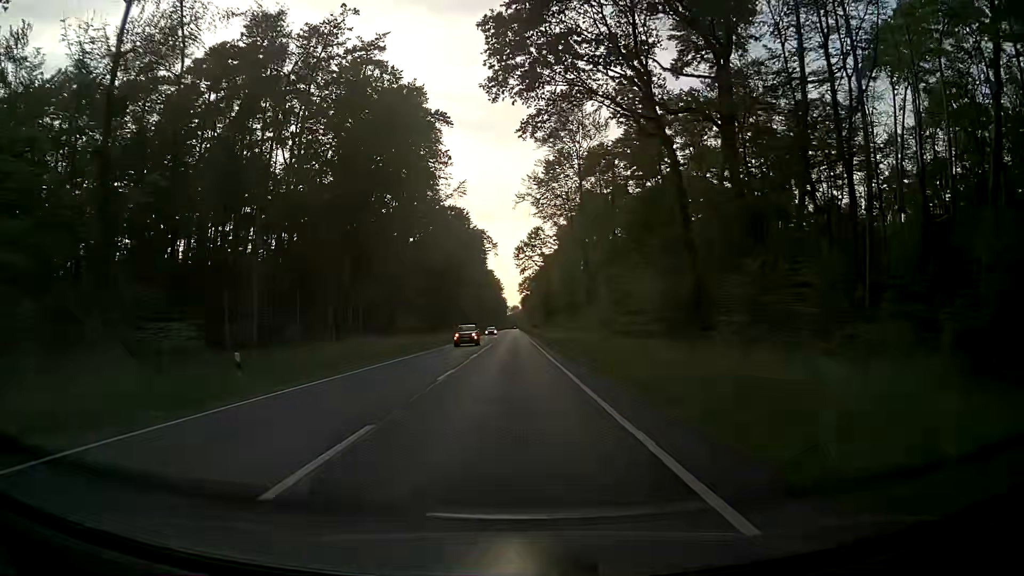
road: primary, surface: asphalt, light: Day
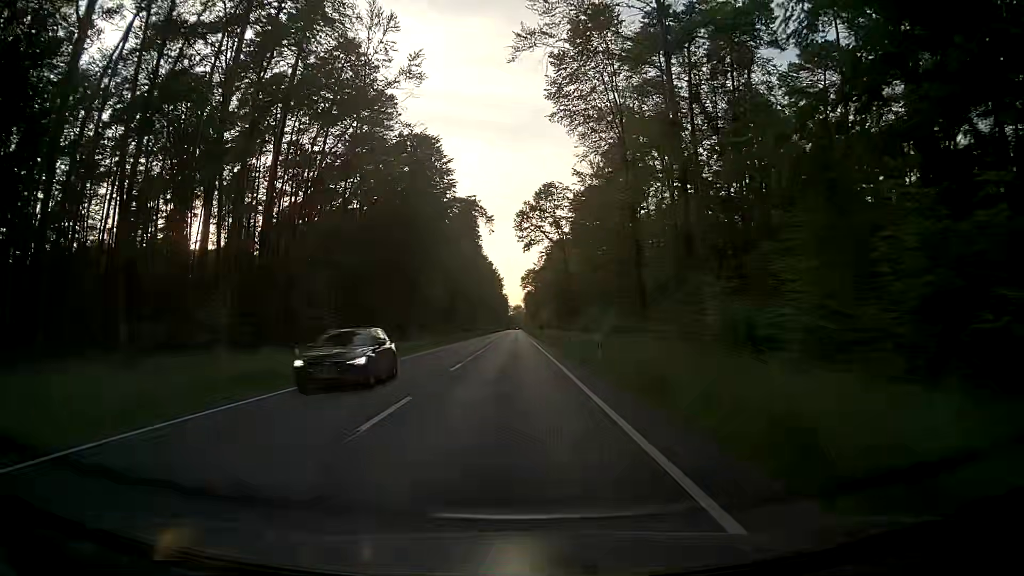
(-0.1, +45.3) m; 0°
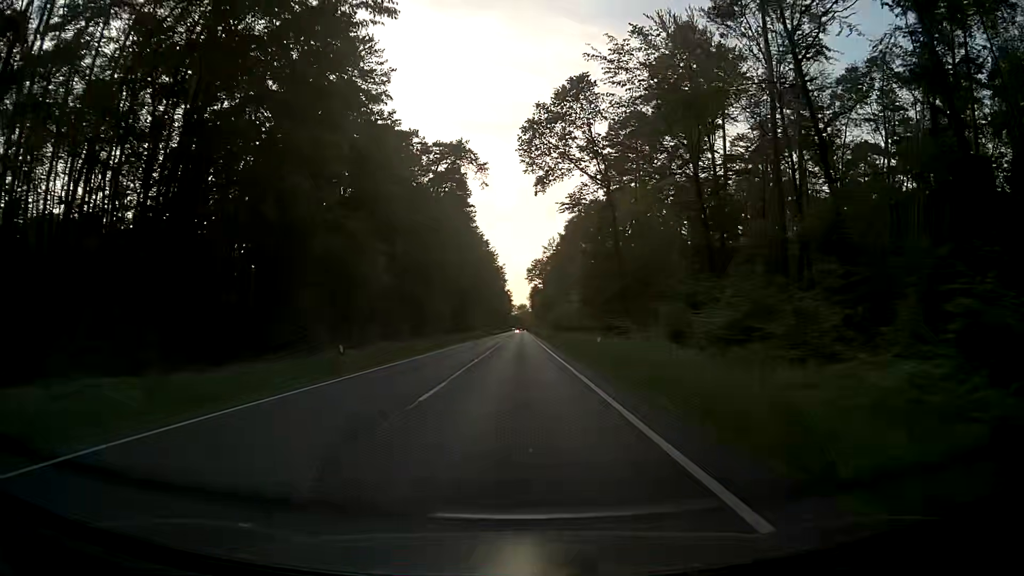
(0.0, +45.3) m; 0°
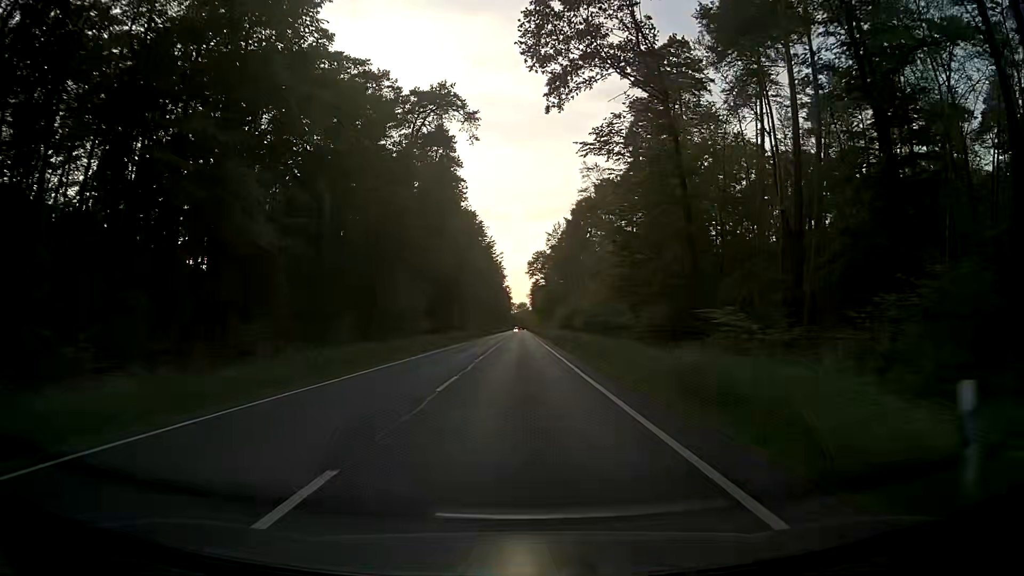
(+0.1, +22.6) m; 0°
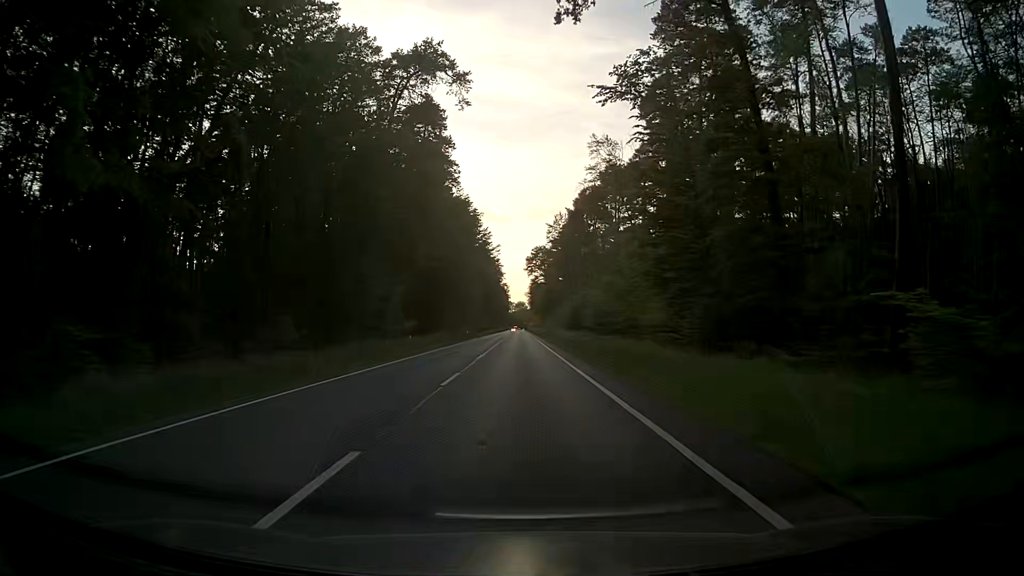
(0.0, +11.3) m; 0°
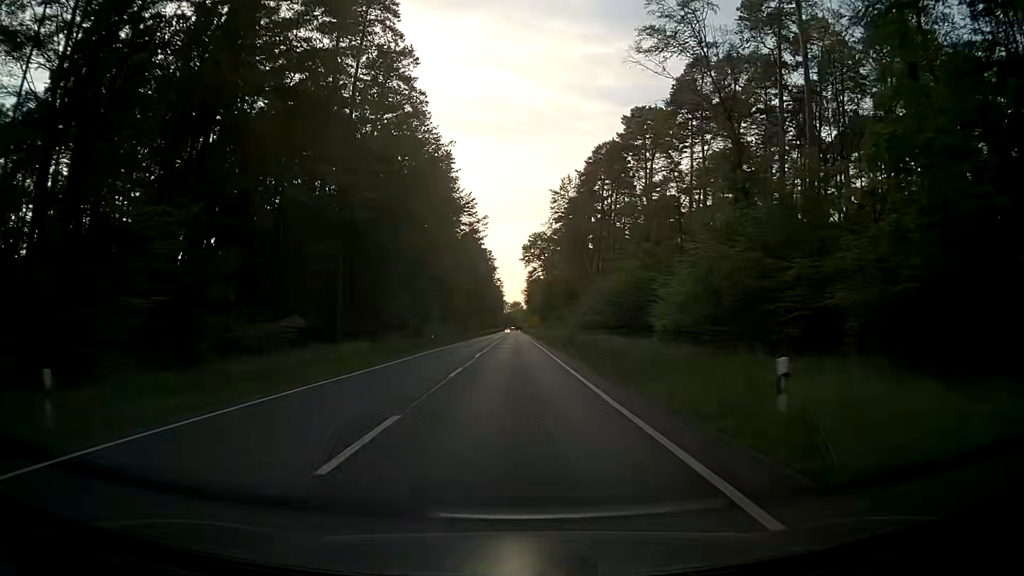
(0.0, +33.8) m; 0°
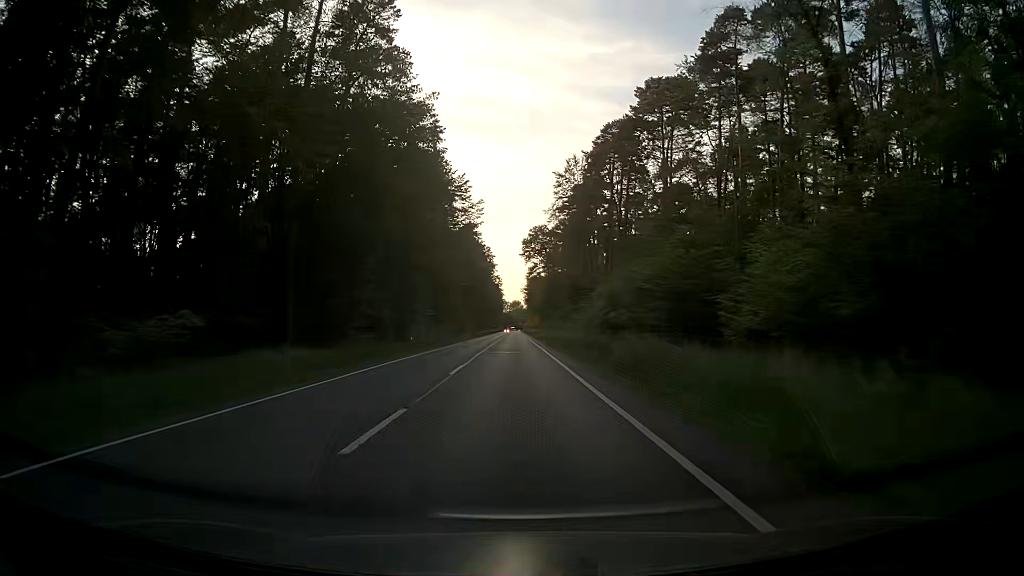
(0.0, +11.3) m; 0°
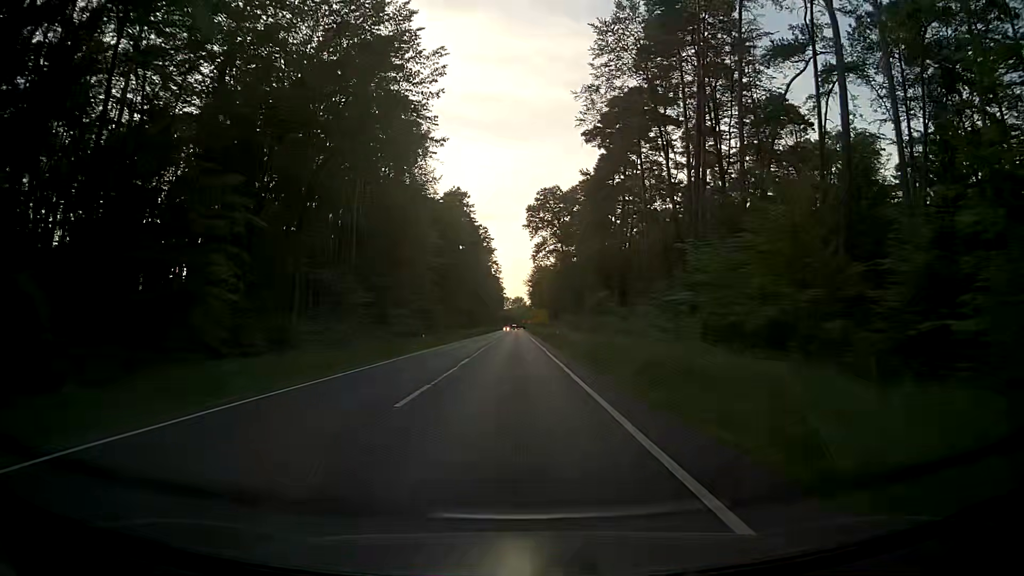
(+0.4, +45.0) m; 0°
(0, +10) (0, +20) (0, +30) (0, +40) (0, +50) (0, +60) (0, +70) (0, +80) (0, +90) (0, +100) m
